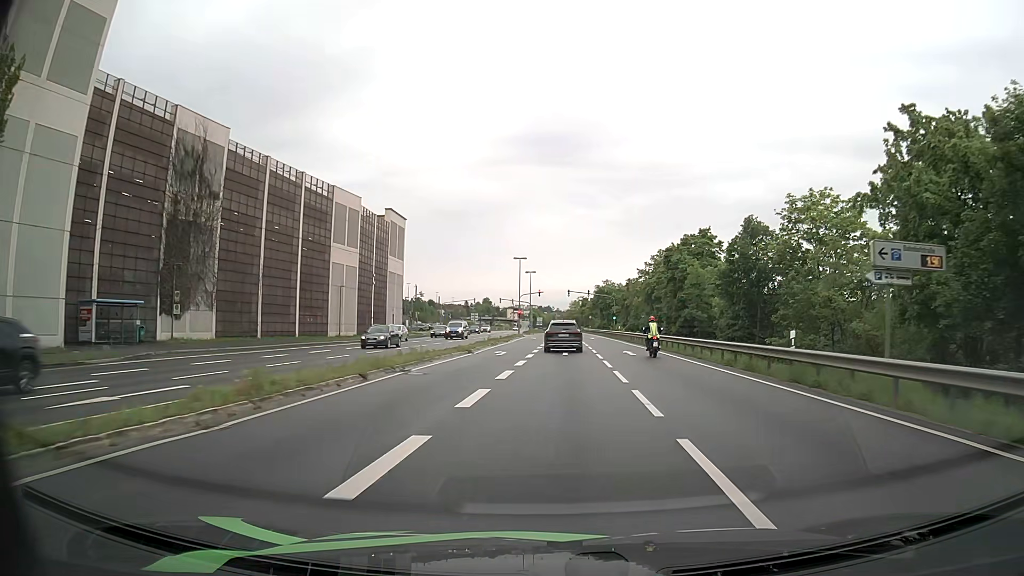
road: primary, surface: asphalt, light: Day
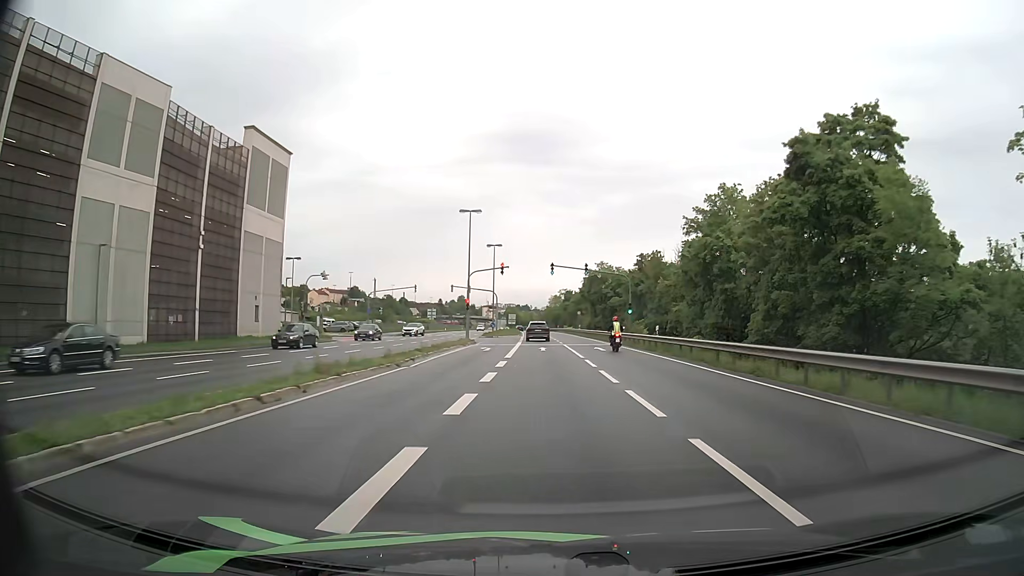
(+0.7, +36.4) m; +2°
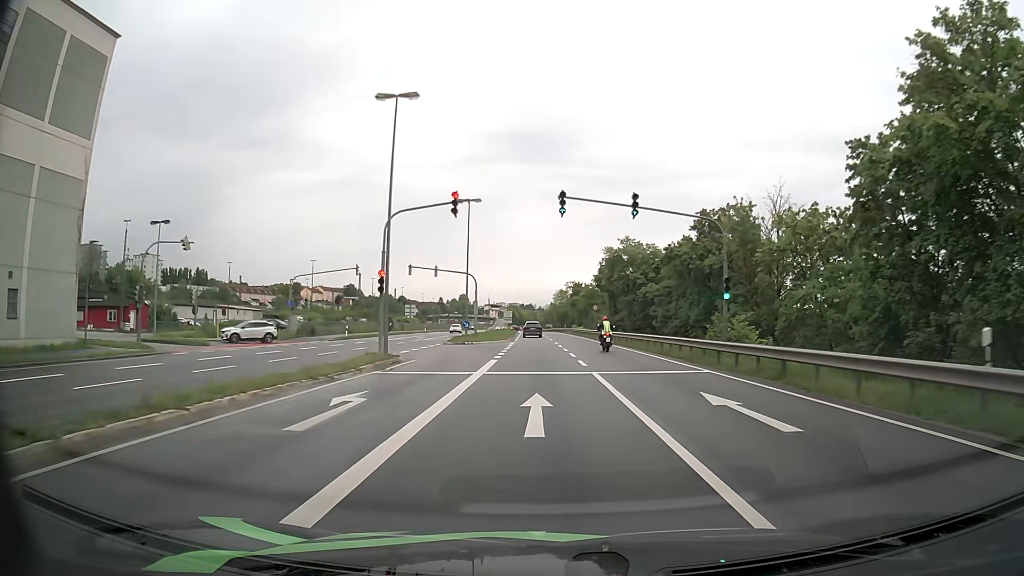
(0.0, +27.5) m; -1°
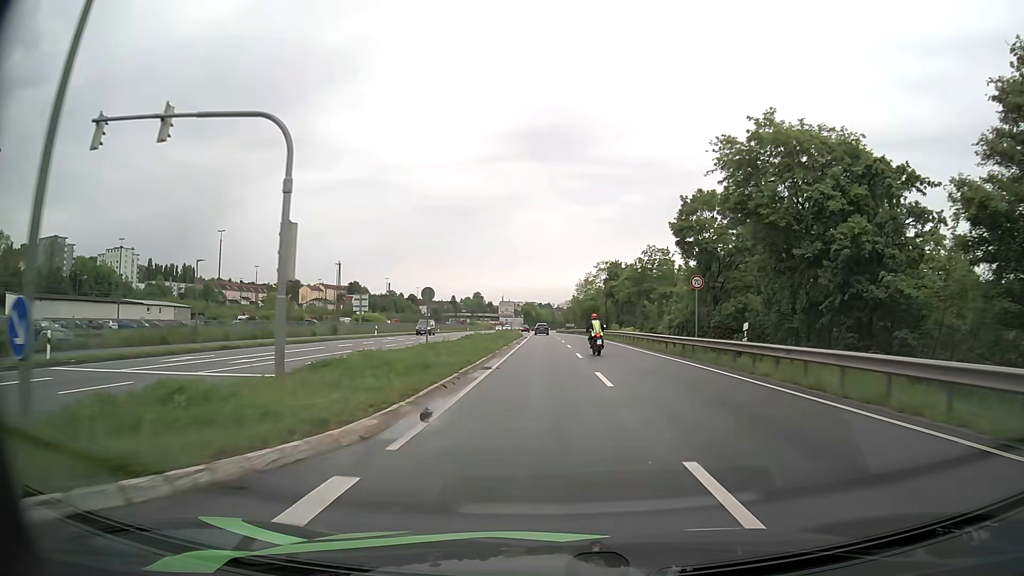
(-0.4, +43.0) m; -1°
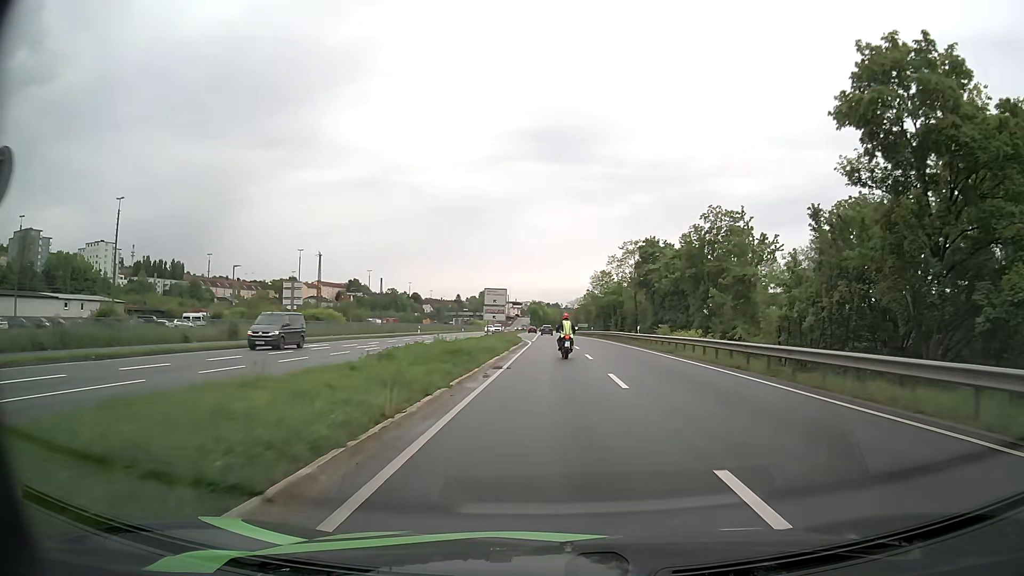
(-0.3, +24.4) m; -1°
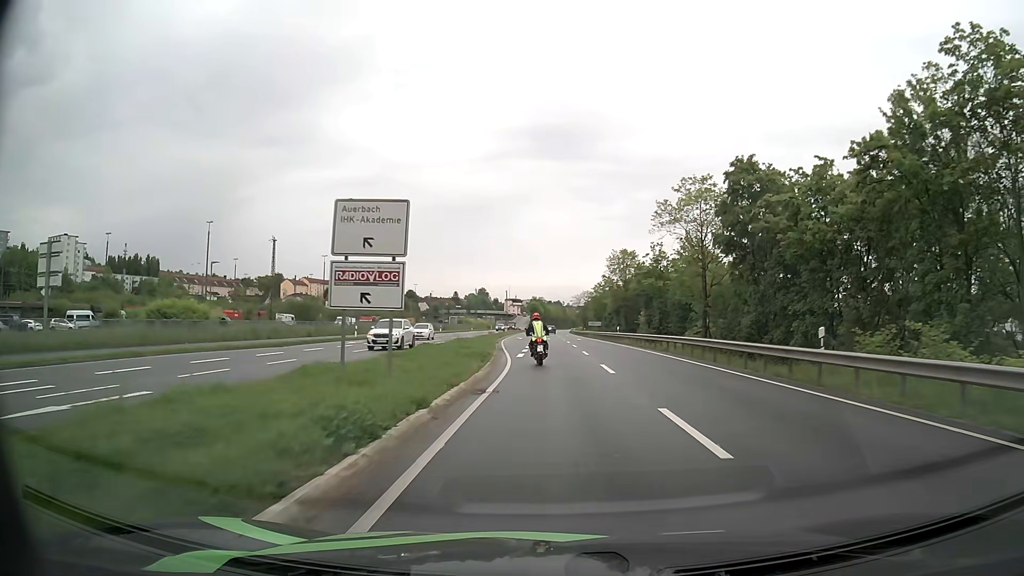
(0.0, +31.5) m; 0°
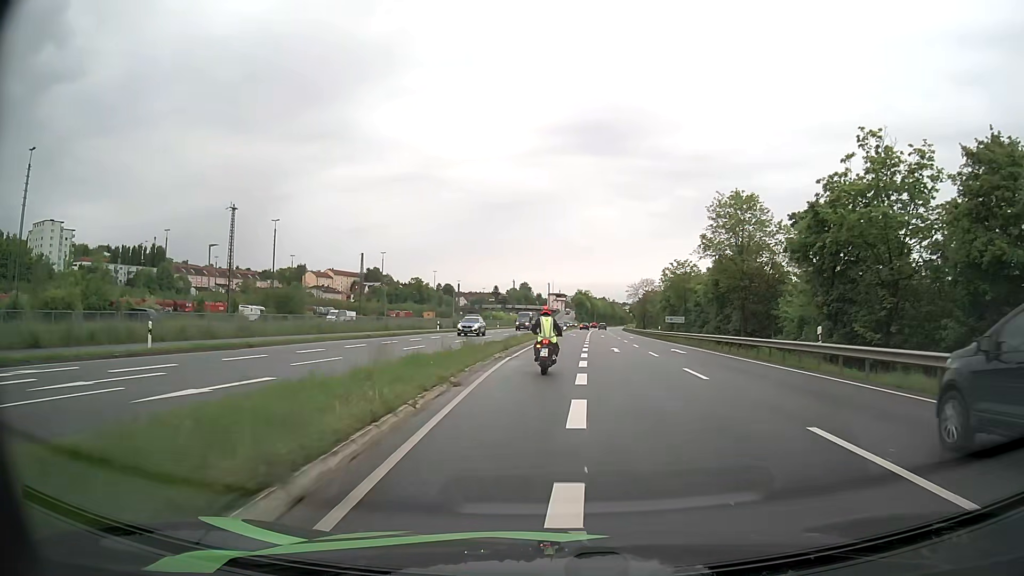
(-1.0, +38.5) m; -4°
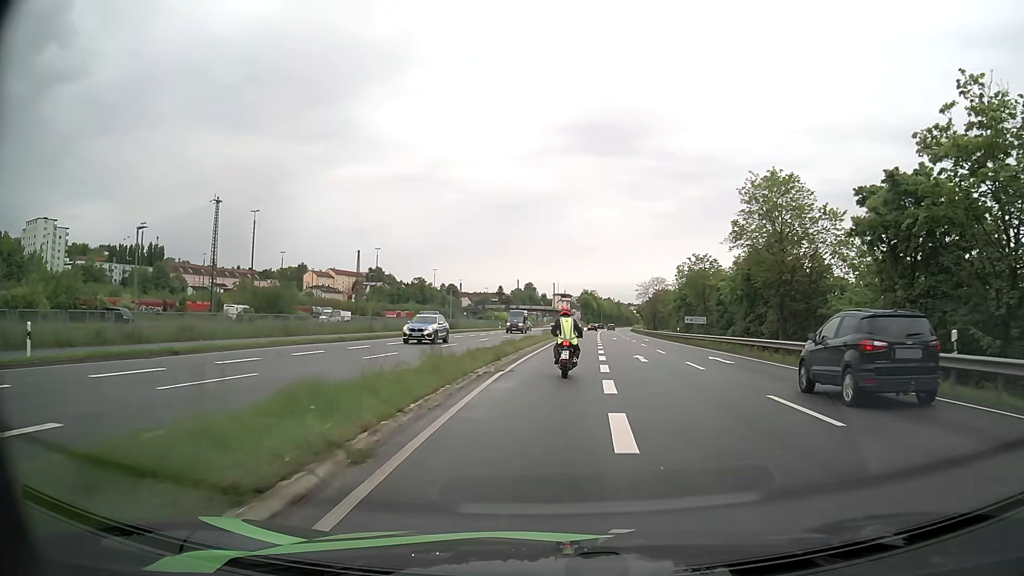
(-0.1, +7.6) m; -1°
(0, +10) (0, +20) (+1, +30) (+2, +40) (+2, +50) (+3, +60) (+4, +70) (+5, +80) (+5, +90) (+6, +100) m
